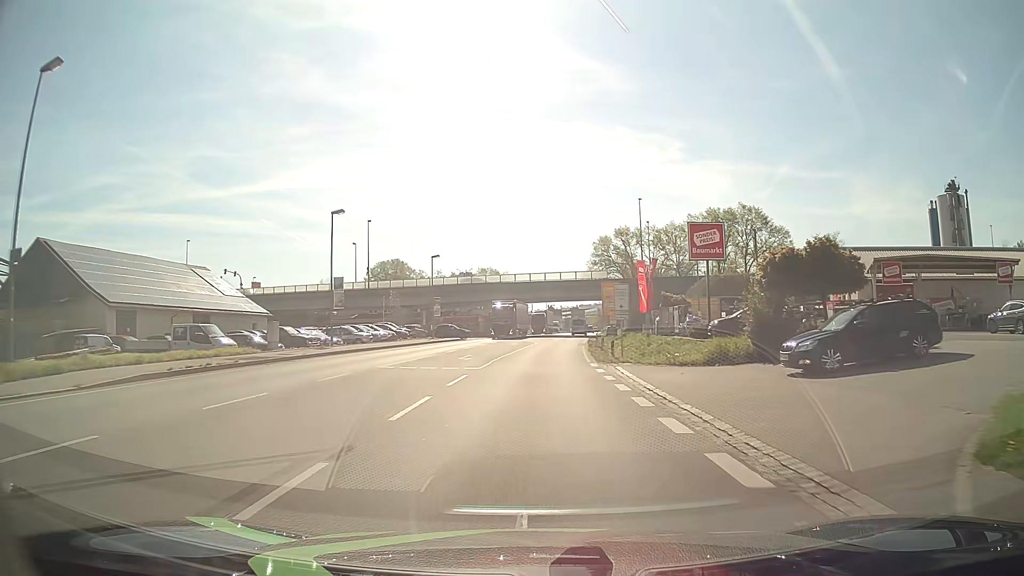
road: primary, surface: asphalt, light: Day
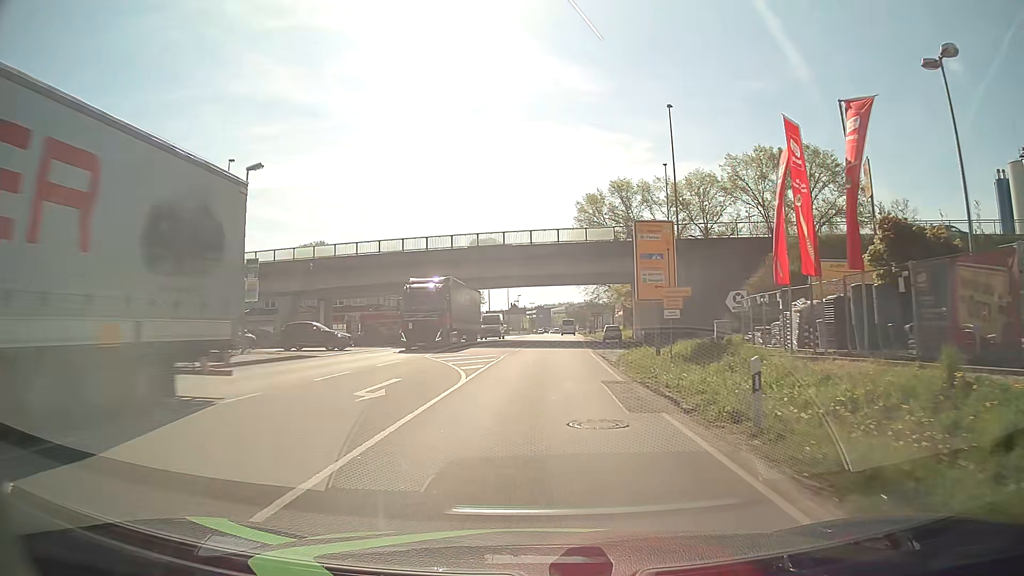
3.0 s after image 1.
(+0.9, +37.9) m; +3°
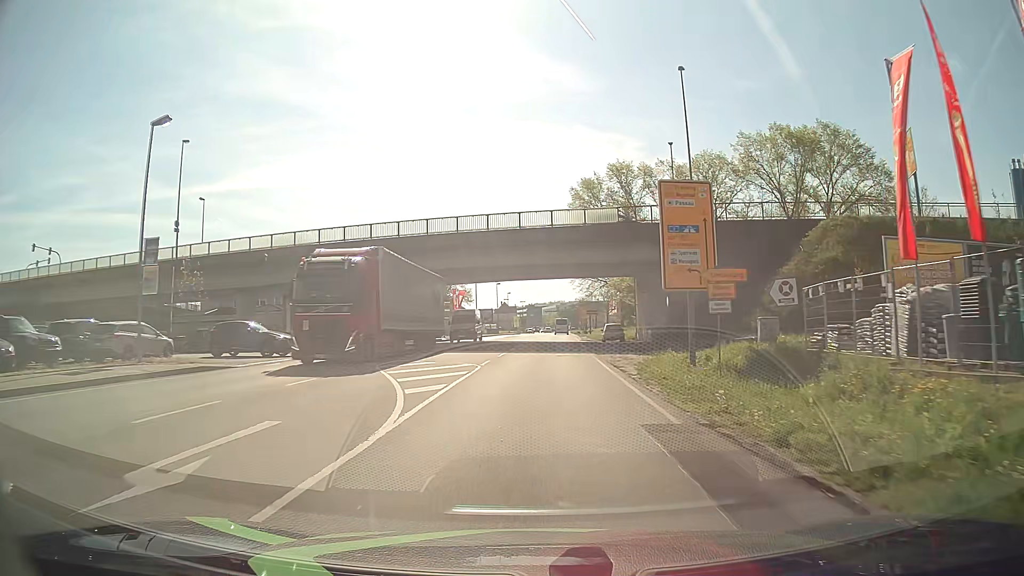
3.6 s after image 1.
(0.0, +7.6) m; +1°
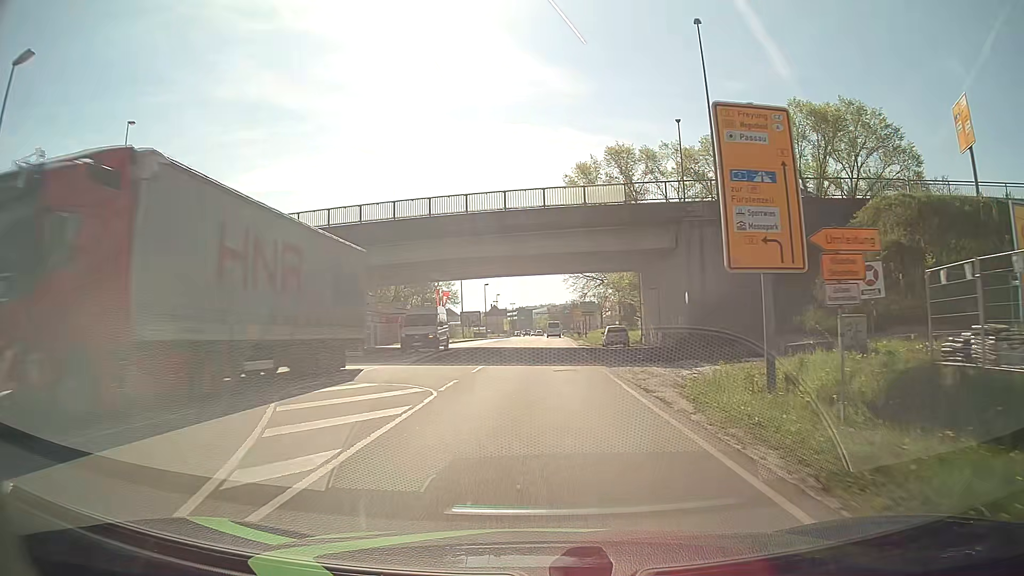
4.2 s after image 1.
(+0.1, +7.6) m; +1°
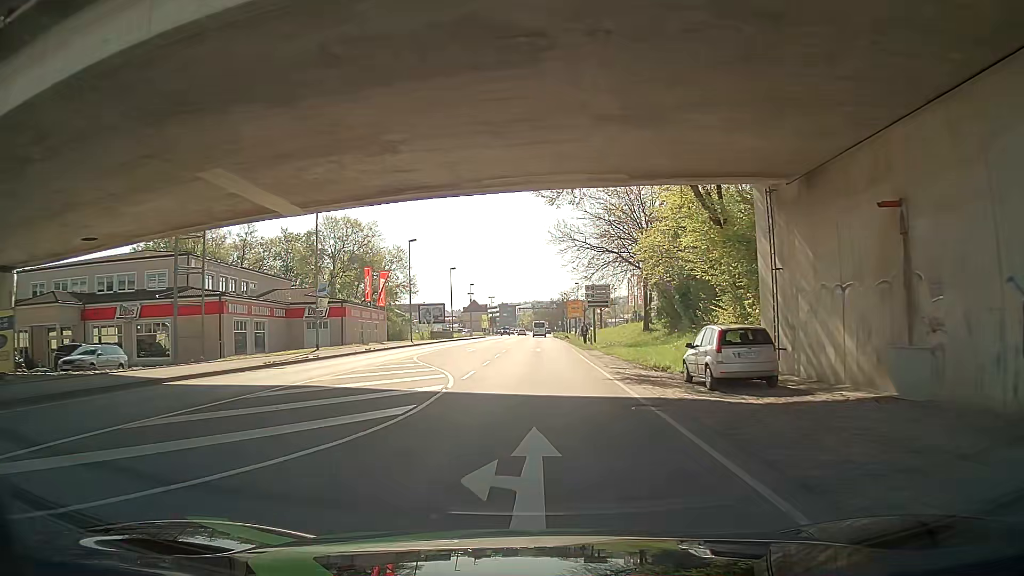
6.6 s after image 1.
(+0.4, +30.4) m; +1°
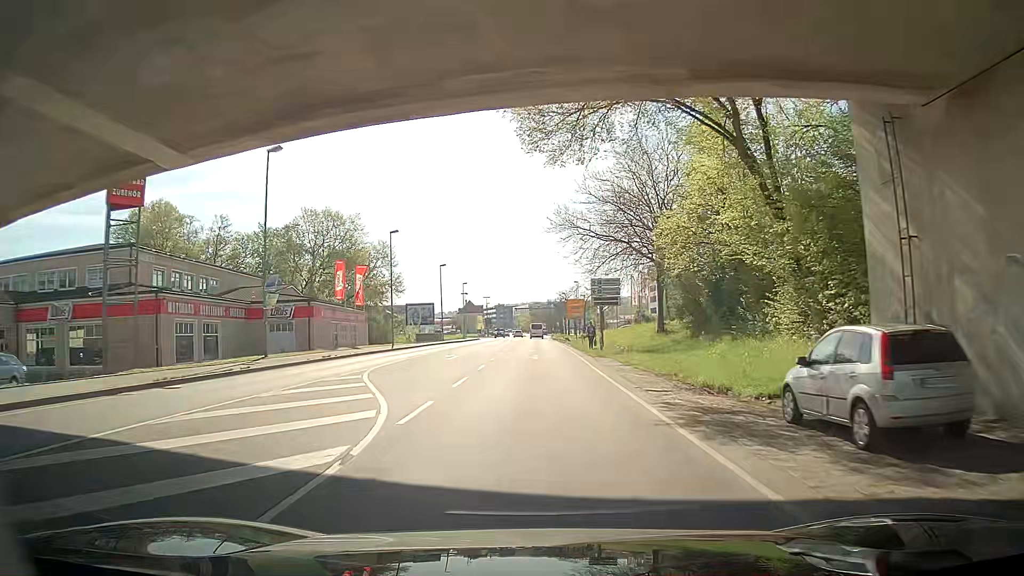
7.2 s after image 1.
(0.0, +7.6) m; +1°
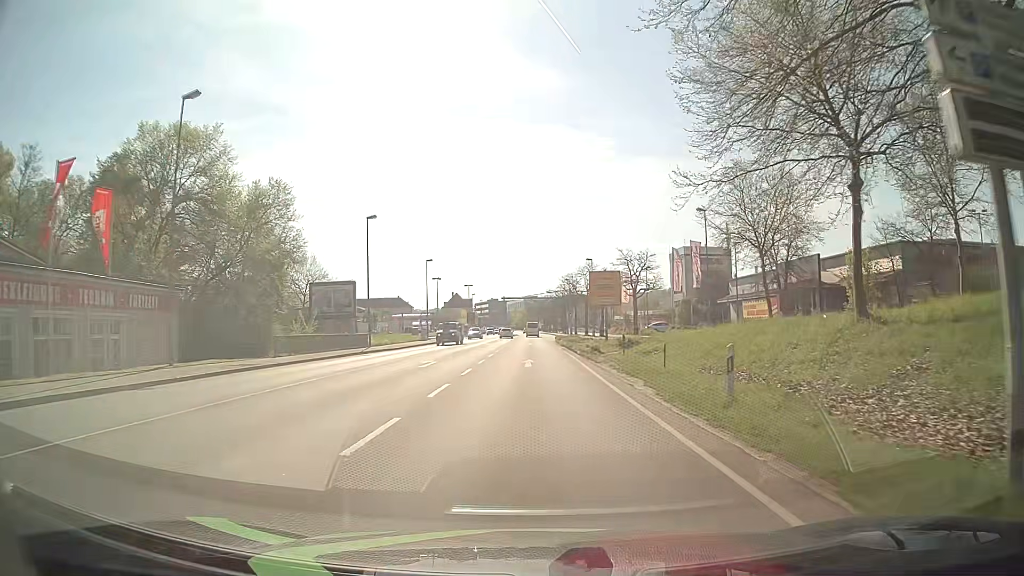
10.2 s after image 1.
(-0.4, +38.3) m; 0°
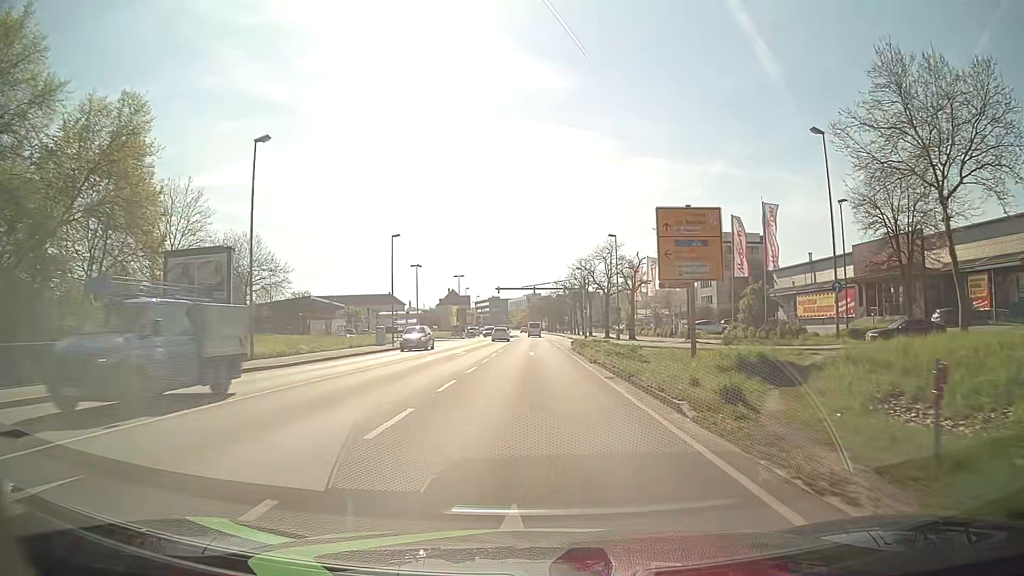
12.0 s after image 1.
(0.0, +23.0) m; 0°
(0, +10) (0, +20) (0, +30) (0, +40) (0, +50) (0, +60) (0, +70) (0, +80) (0, +90) (0, +100) m
